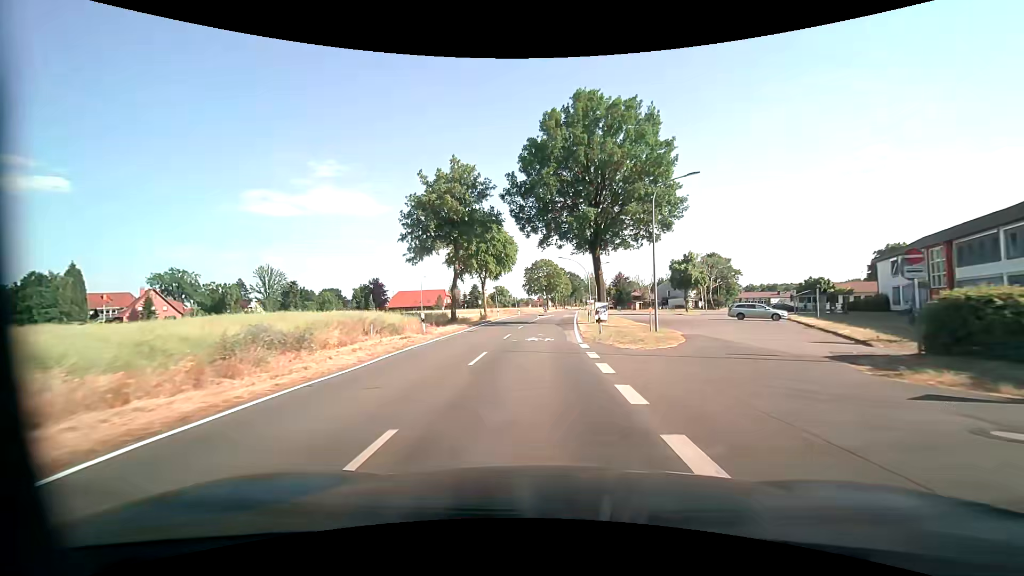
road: tertiary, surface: asphalt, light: Day
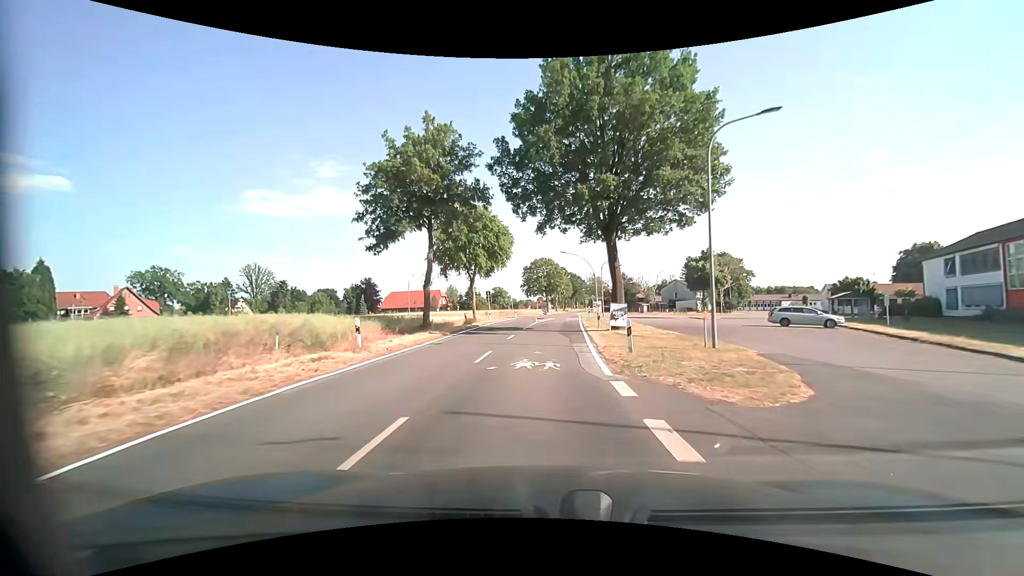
(+0.1, +8.2) m; +1°
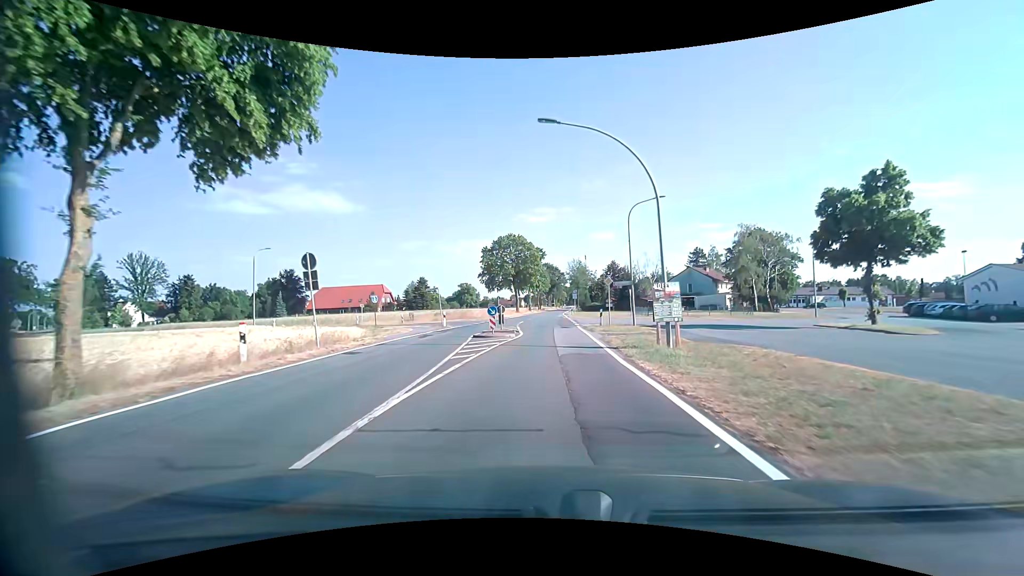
(+0.7, +37.0) m; +2°
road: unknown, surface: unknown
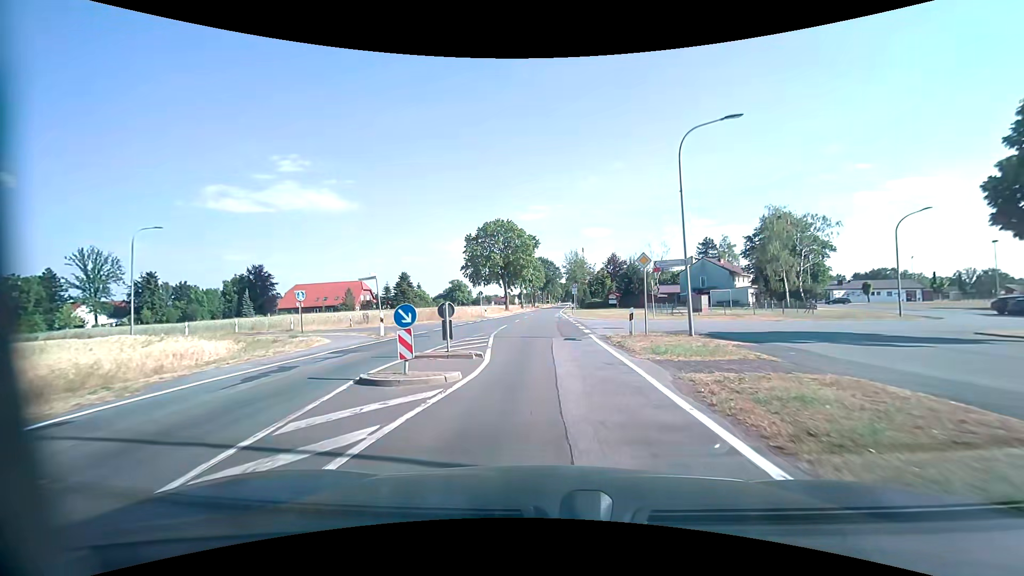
(+0.1, +12.2) m; +1°
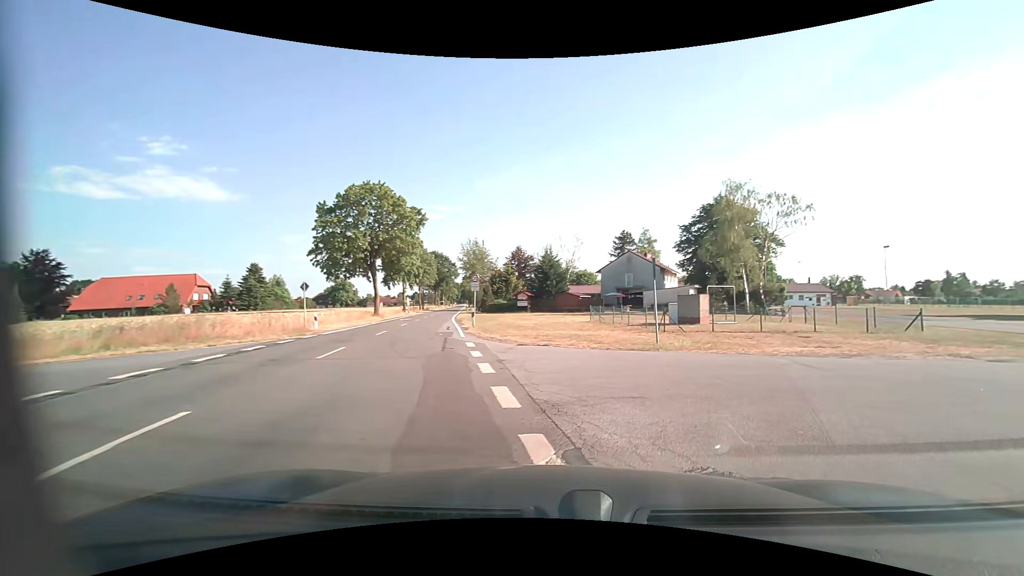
(+0.5, +21.0) m; +11°
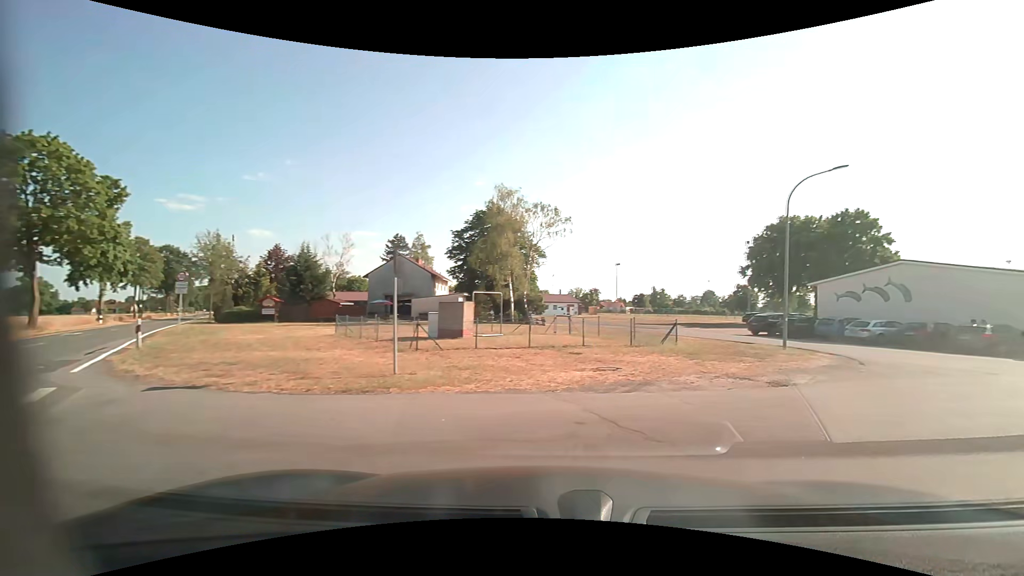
(+1.2, +5.6) m; +24°
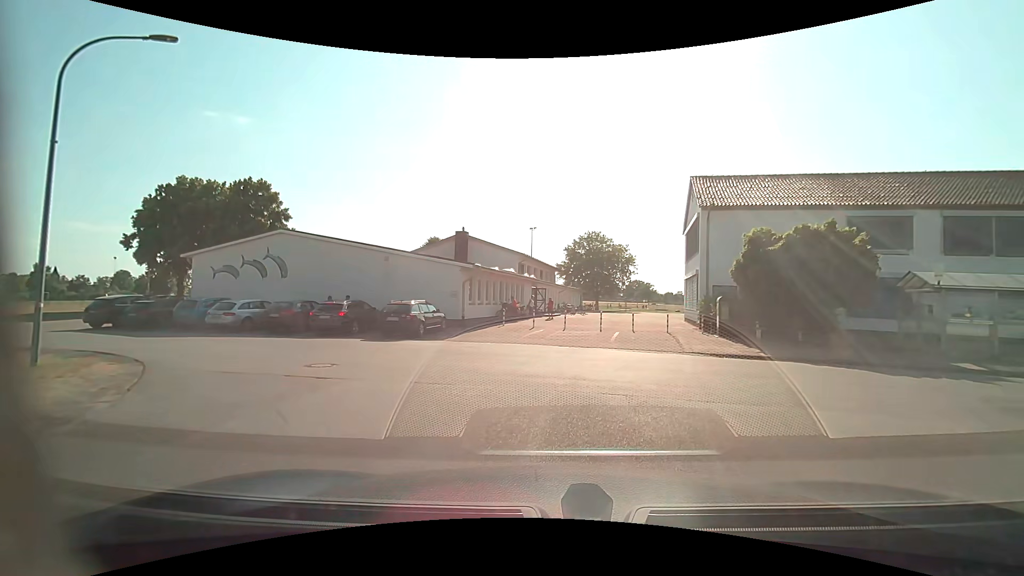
(+5.6, +8.4) m; +61°
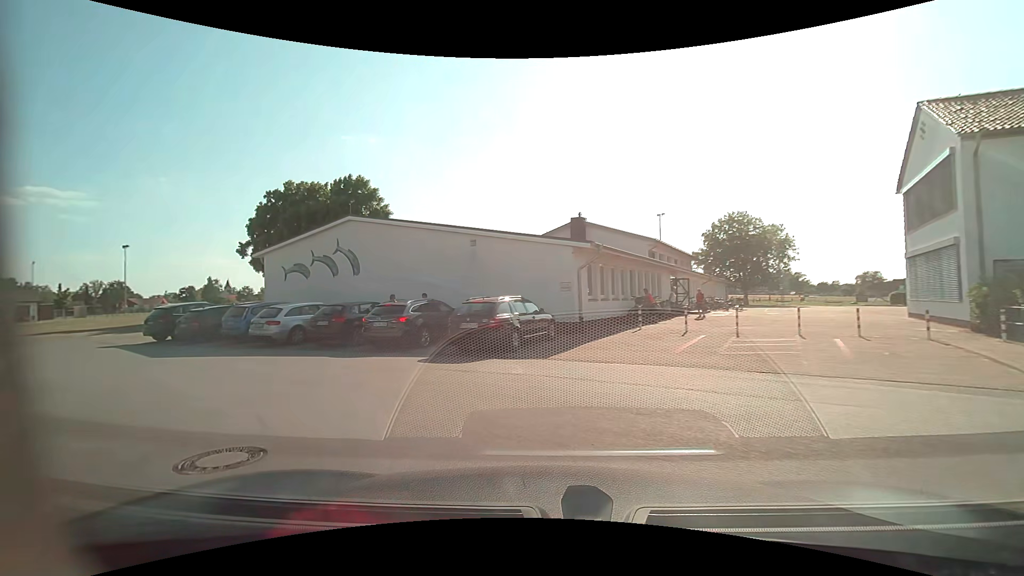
(-0.4, +7.7) m; -12°
